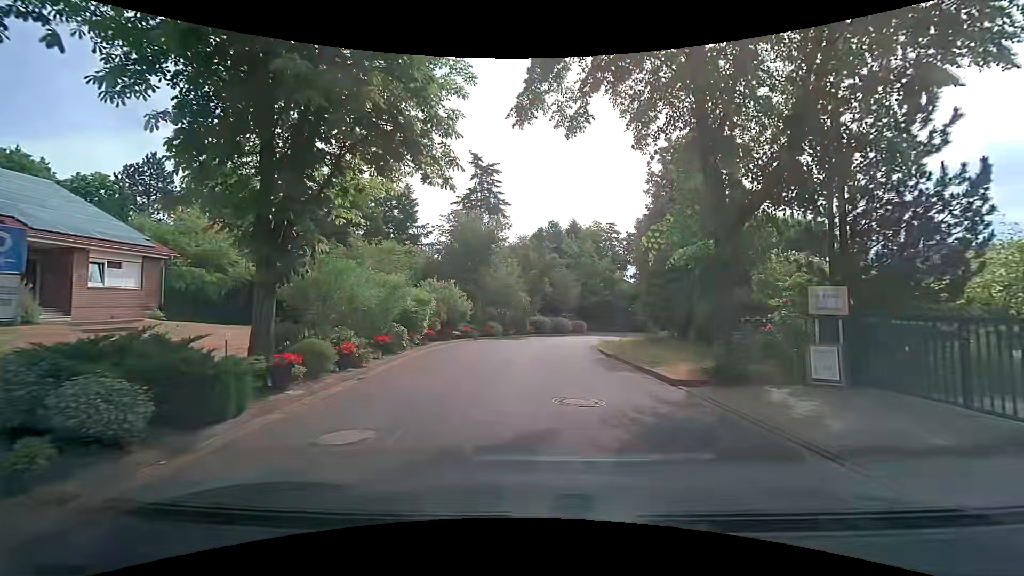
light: Day
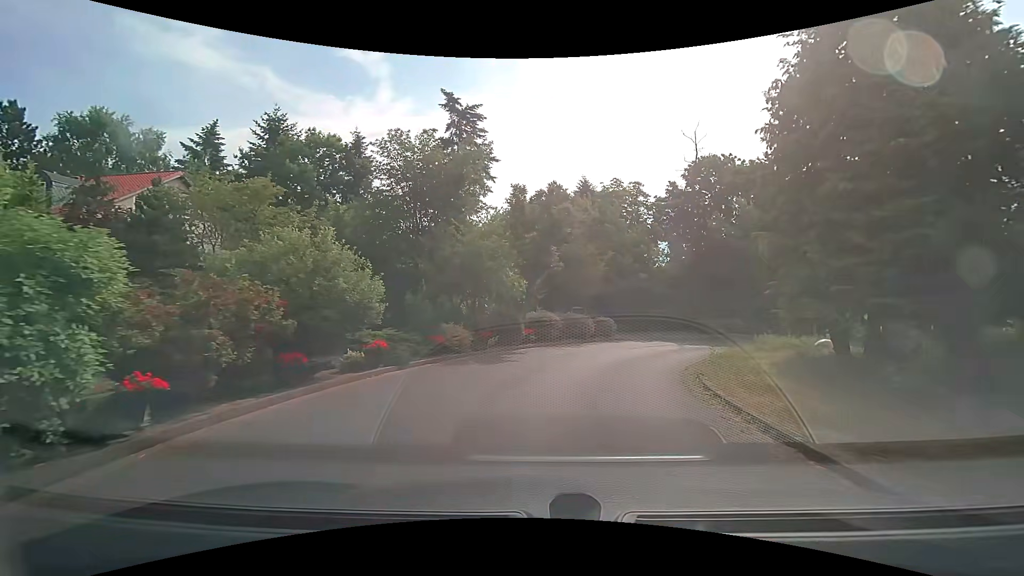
(-0.2, +15.1) m; +1°
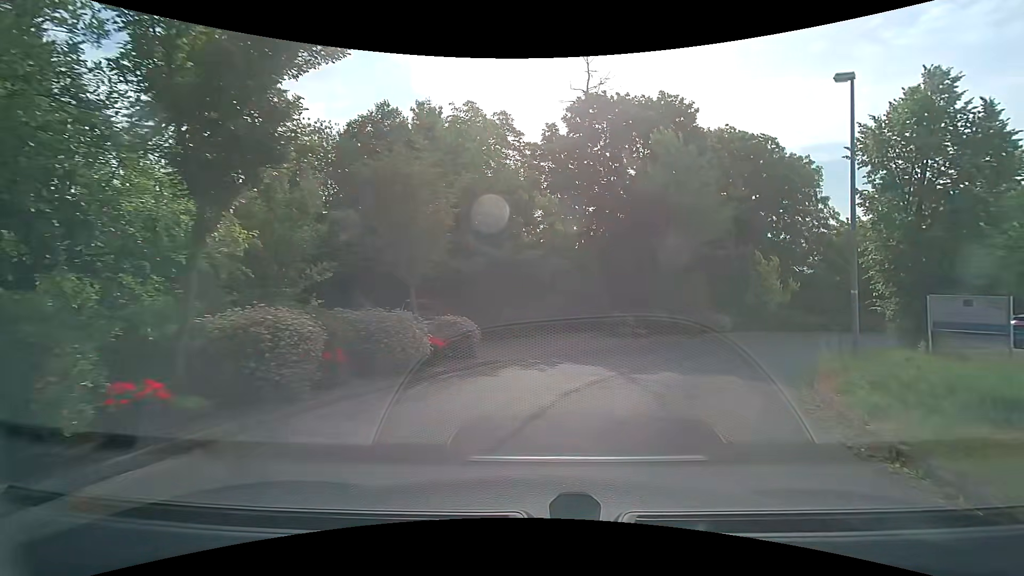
(+1.1, +14.5) m; +15°
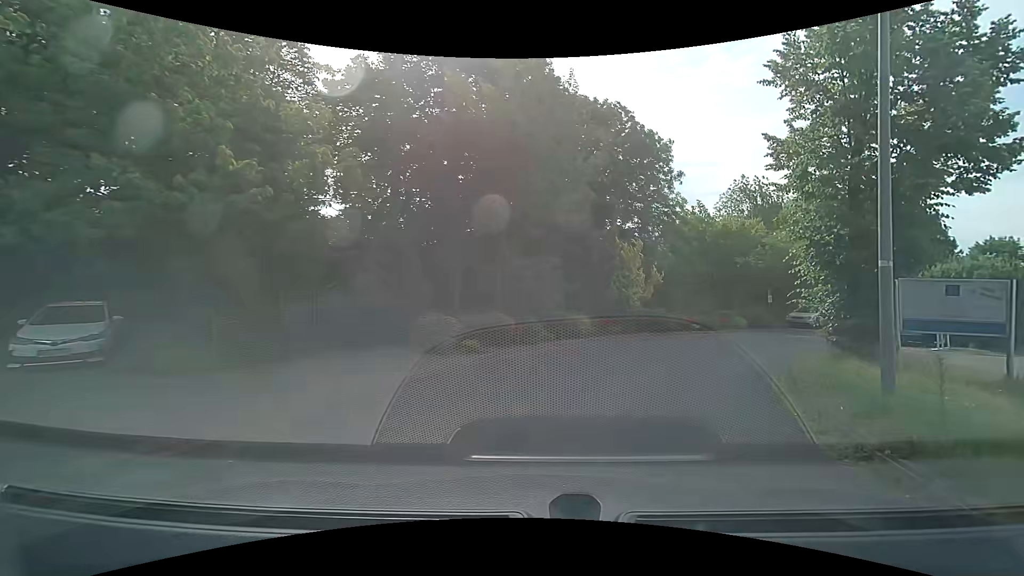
(+1.2, +8.1) m; +19°
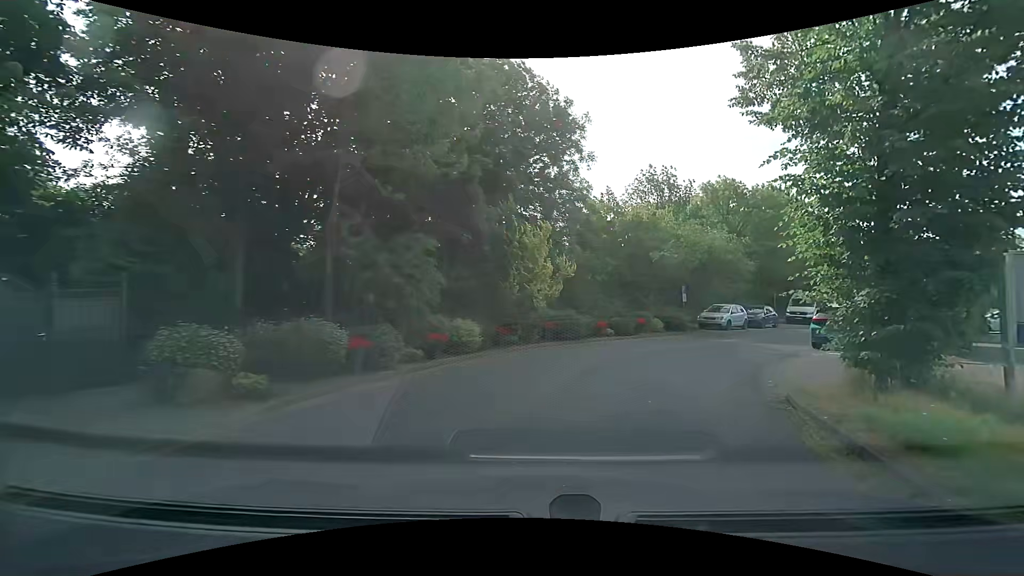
(+0.4, +5.5) m; +11°
(+1, +10) (+6, +19) (+12, +27) (+19, +34) (+25, +42) (+32, +49) (+39, +56) (+46, +63) (+55, +68) (+65, +69) m
